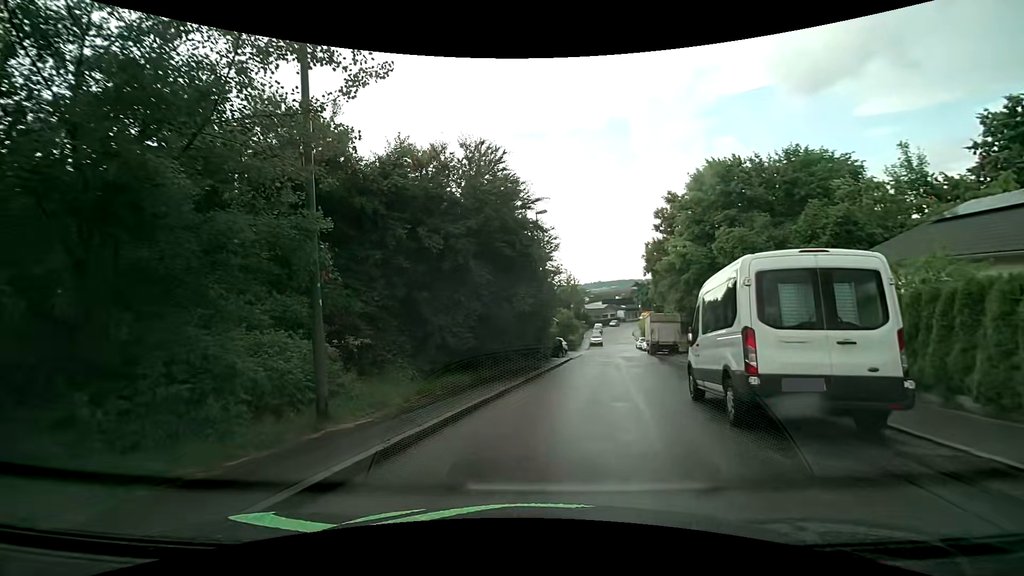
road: residential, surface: asphalt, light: Day
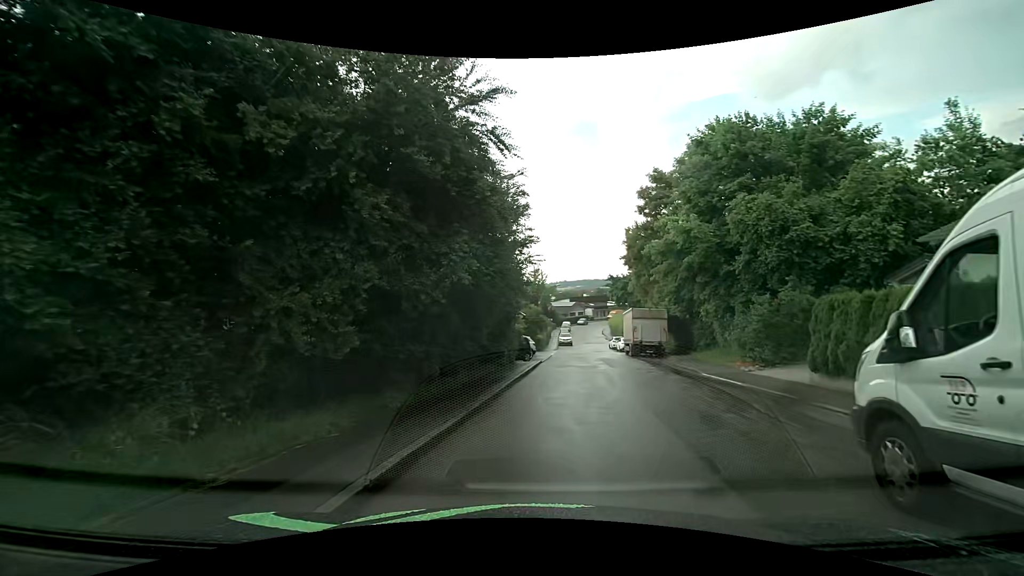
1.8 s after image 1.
(+0.2, +7.2) m; +5°
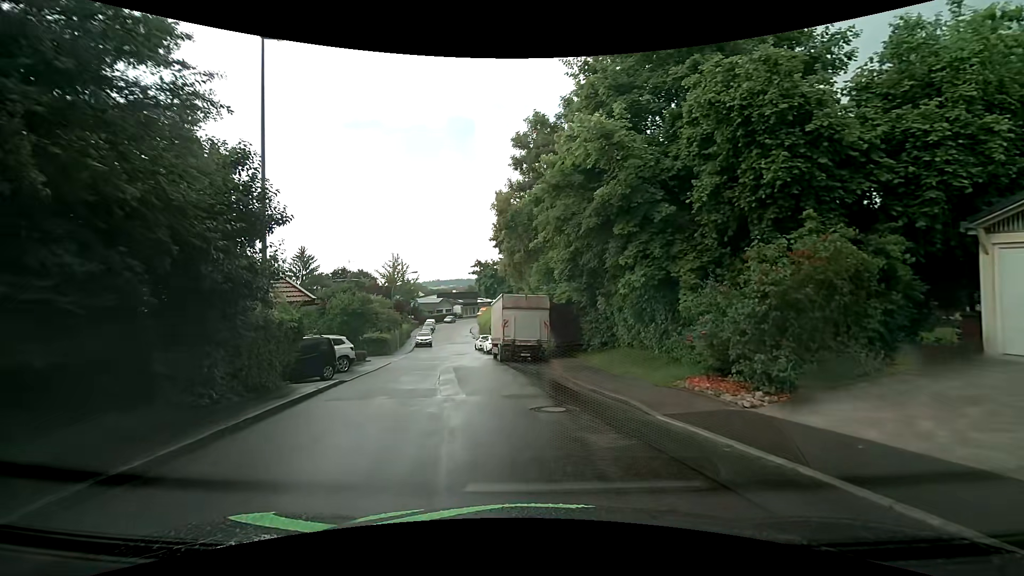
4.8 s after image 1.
(+1.7, +11.7) m; +14°
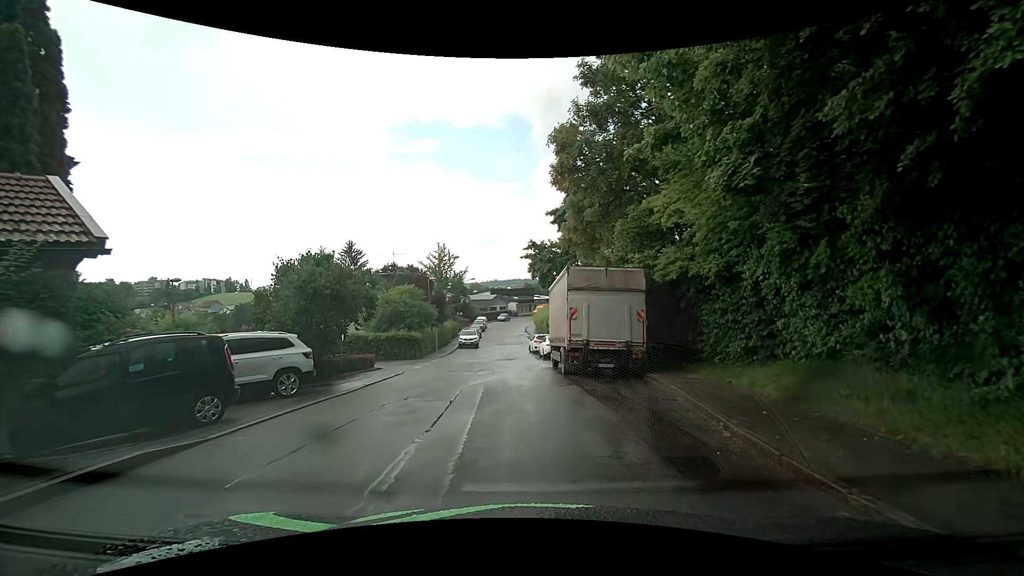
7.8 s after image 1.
(-0.7, +10.1) m; -7°
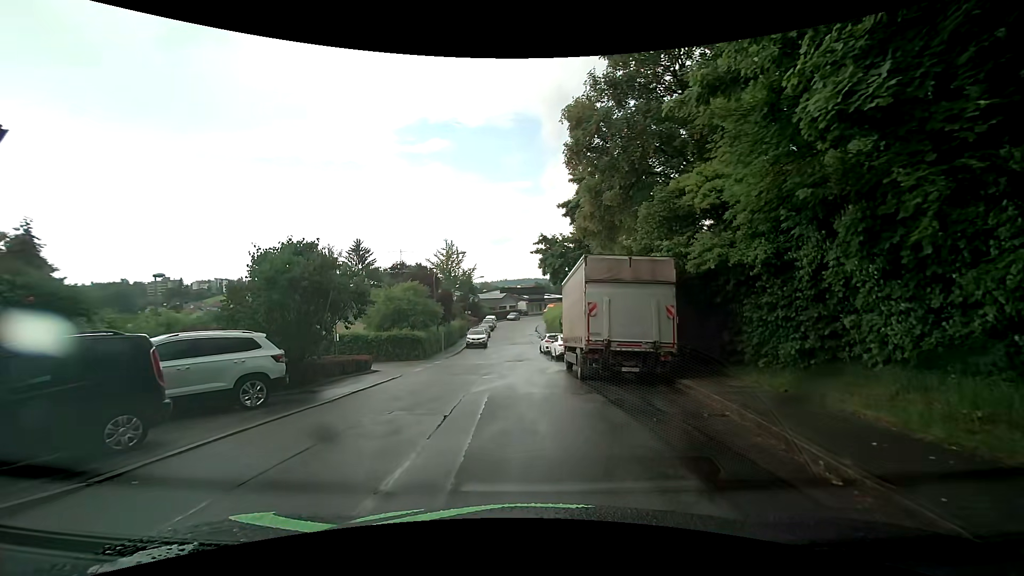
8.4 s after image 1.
(0.0, +2.1) m; +1°
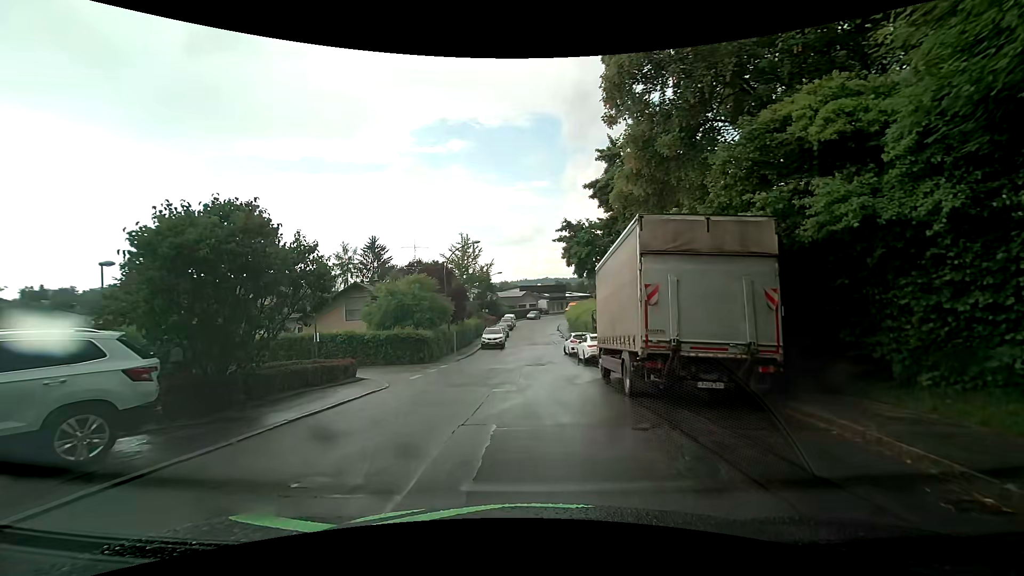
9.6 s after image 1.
(-0.2, +4.6) m; -5°
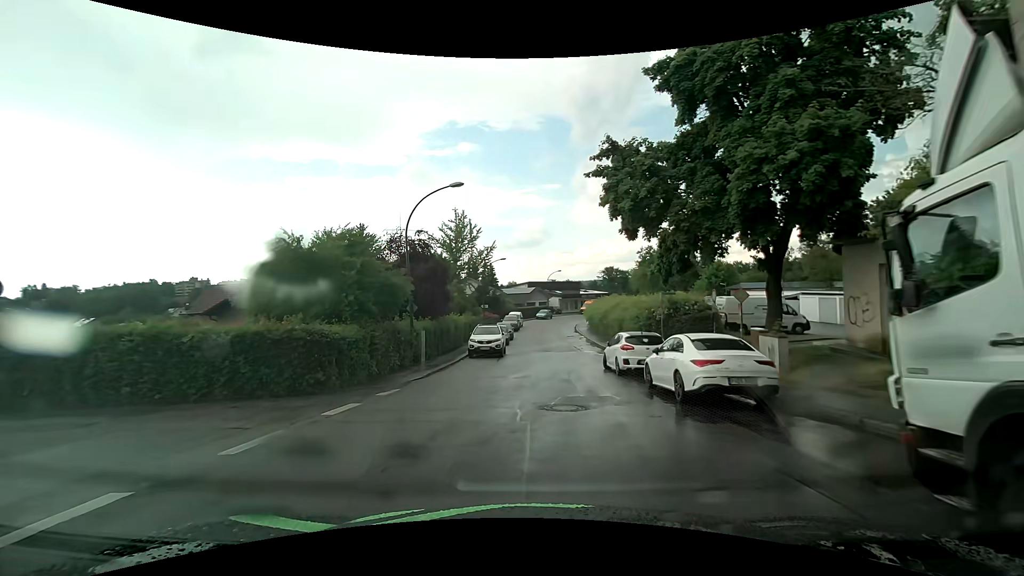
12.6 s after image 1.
(-0.1, +14.3) m; 0°
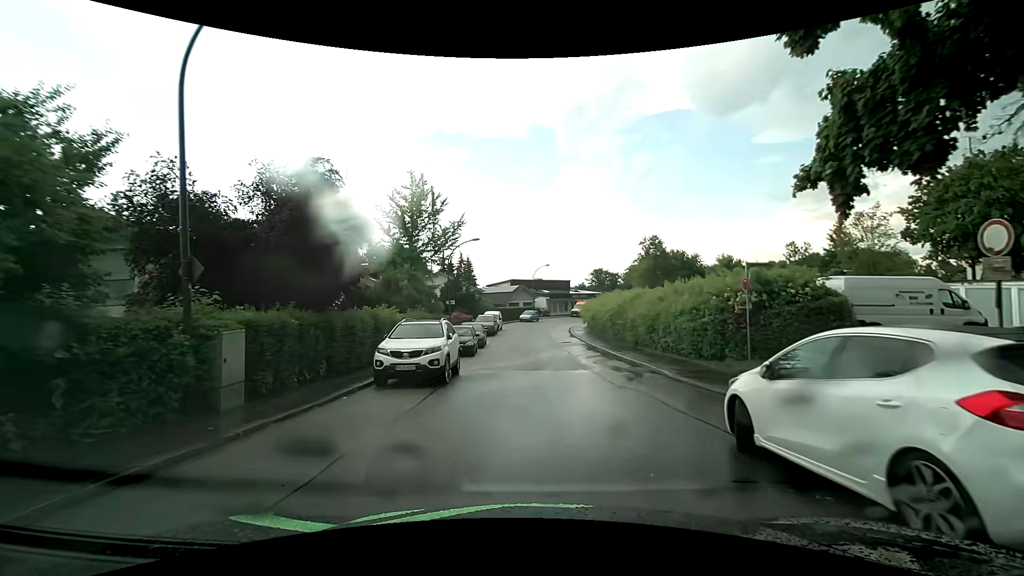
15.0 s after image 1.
(+0.2, +13.9) m; +2°
(0, +10) (+1, +20) (+2, +30) (+2, +40) (+2, +50) (+3, +60) (+5, +69) (+10, +78) (+16, +86) (+24, +93) m
